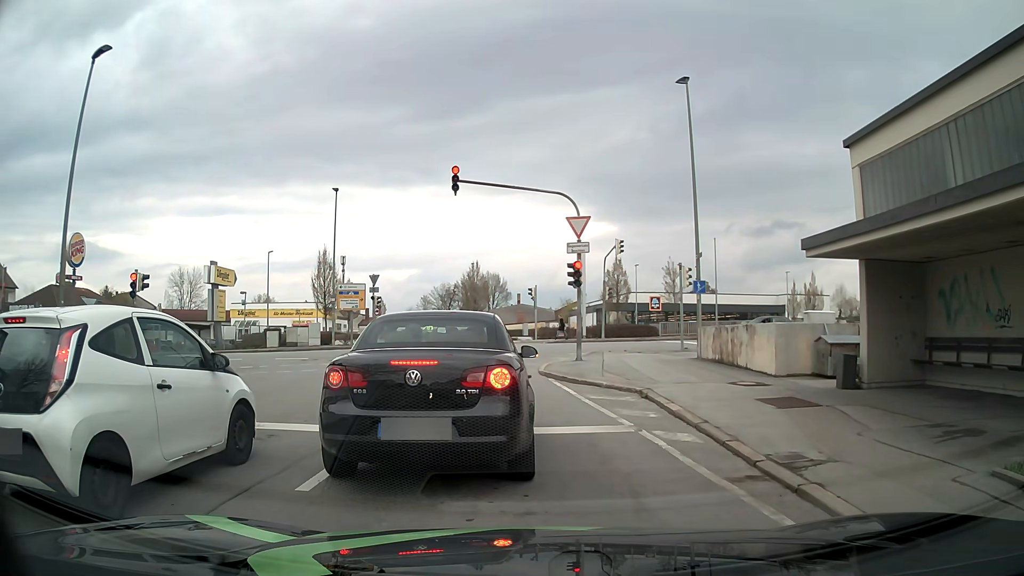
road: residential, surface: asphalt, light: Day
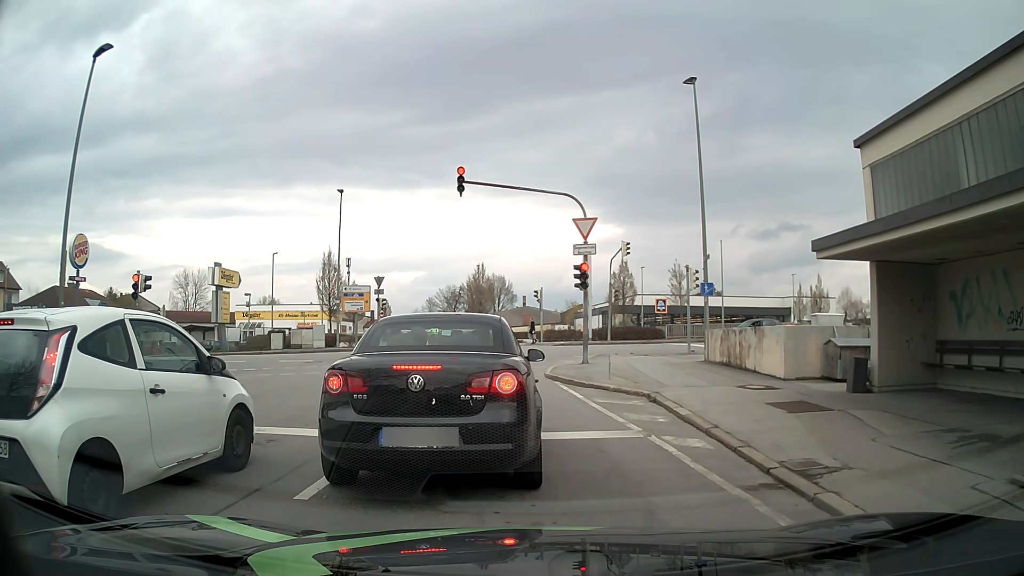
(0.0, +0.3) m; 0°
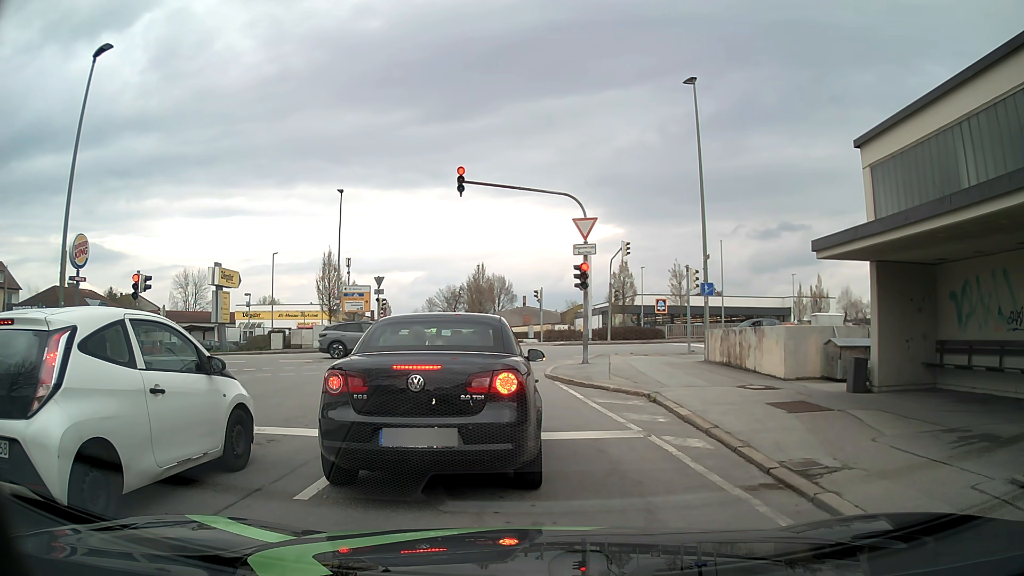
(0.0, 0.0) m; 0°
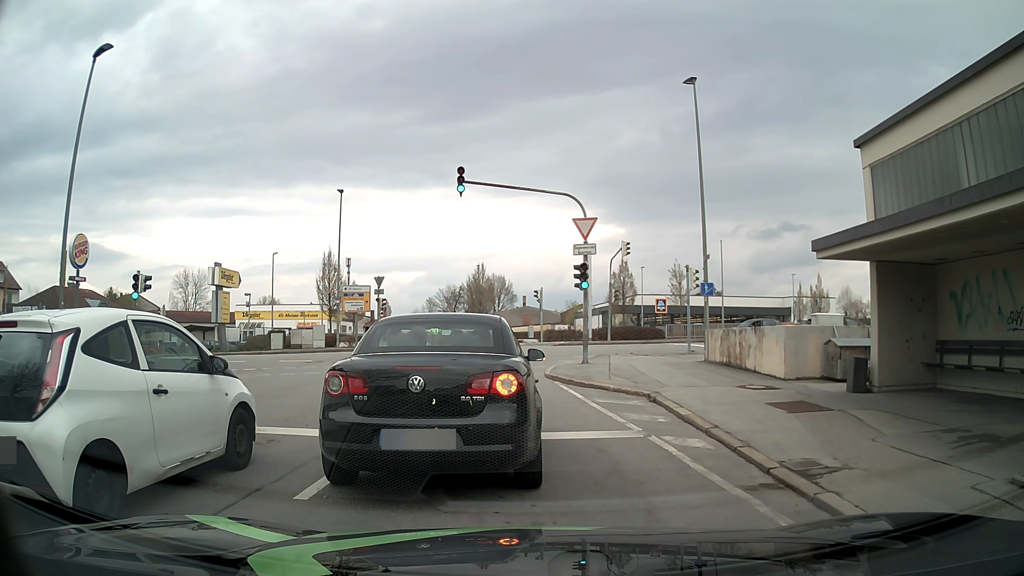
(0.0, 0.0) m; 0°
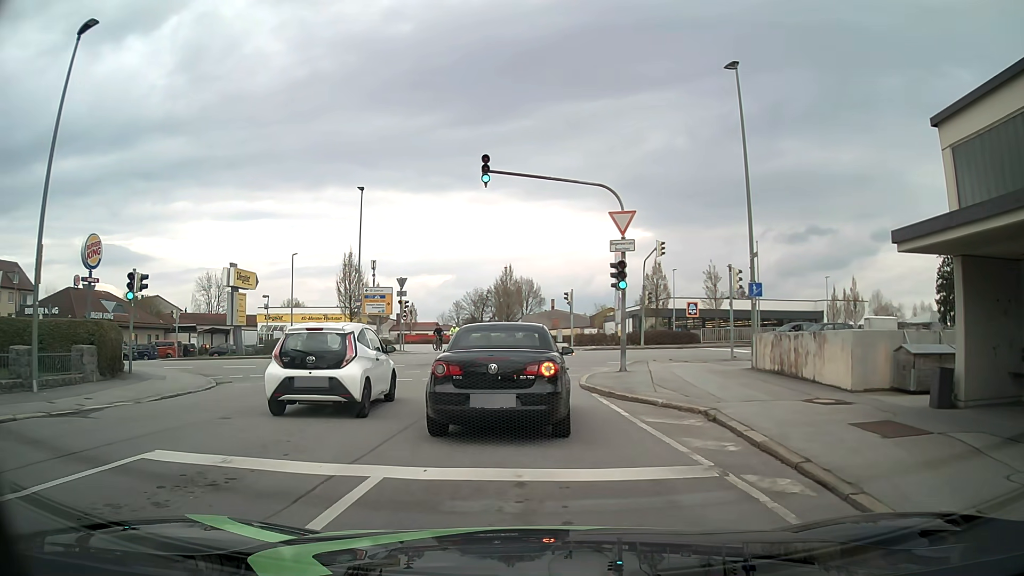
(-0.1, +2.1) m; -1°
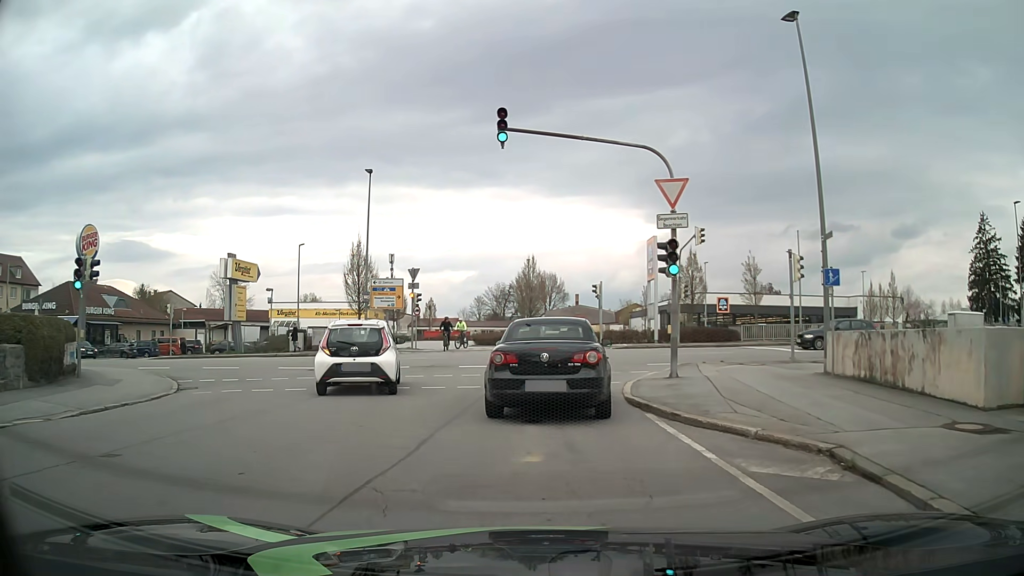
(-0.2, +4.0) m; -4°
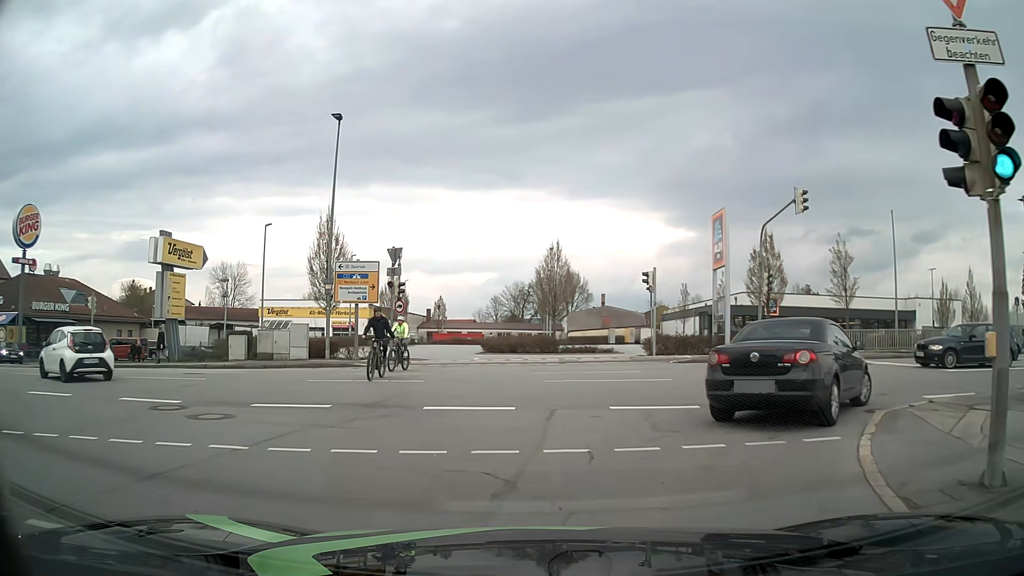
(-0.2, +10.9) m; -2°
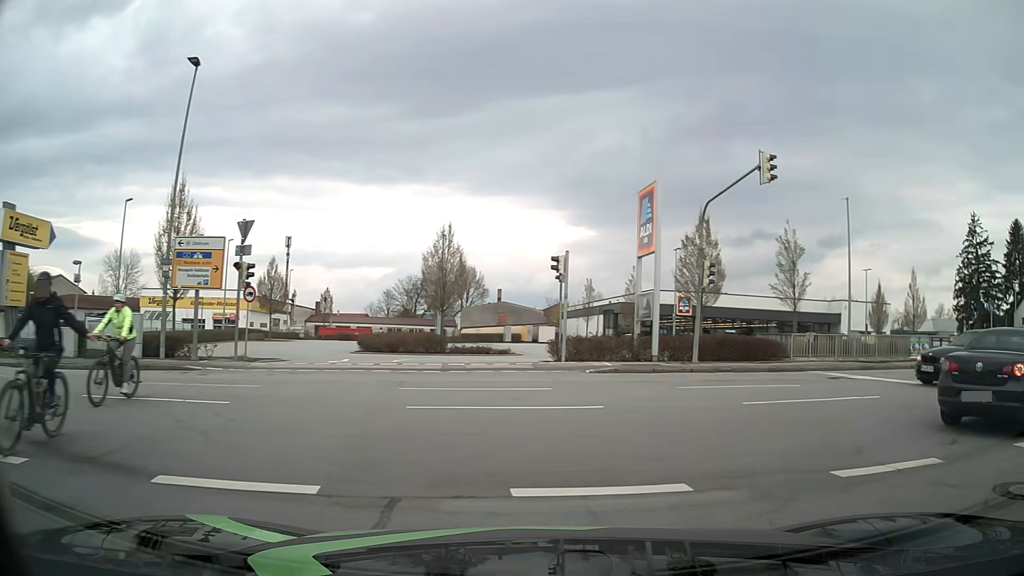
(+0.3, +5.8) m; +9°
(+4, +9) (+14, +12) (+23, +13) (+33, +14) (+43, +15) (+53, +16) (+63, +17) (+73, +17) (+83, +17) (+93, +17) m
